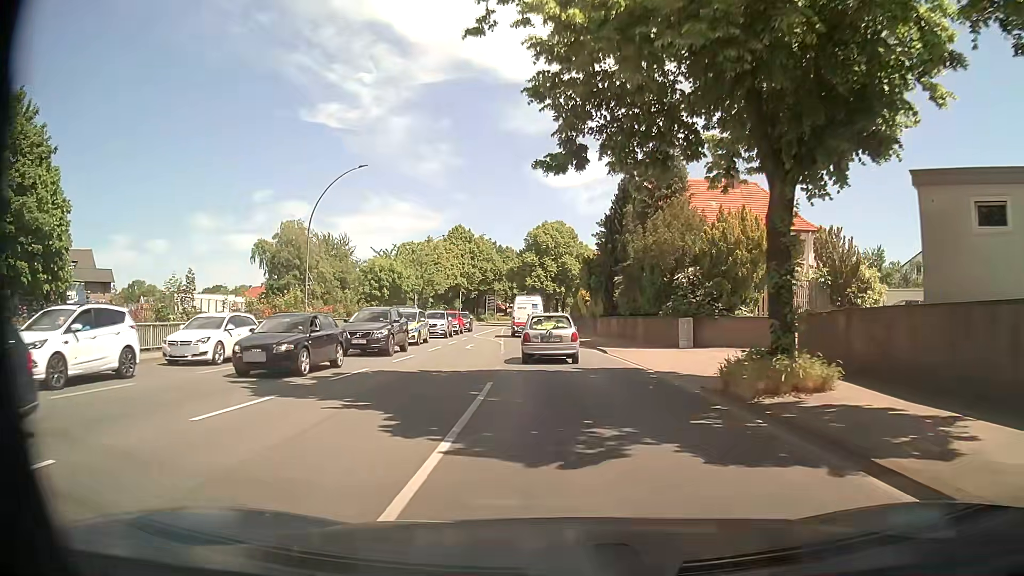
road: primary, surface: asphalt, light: Day
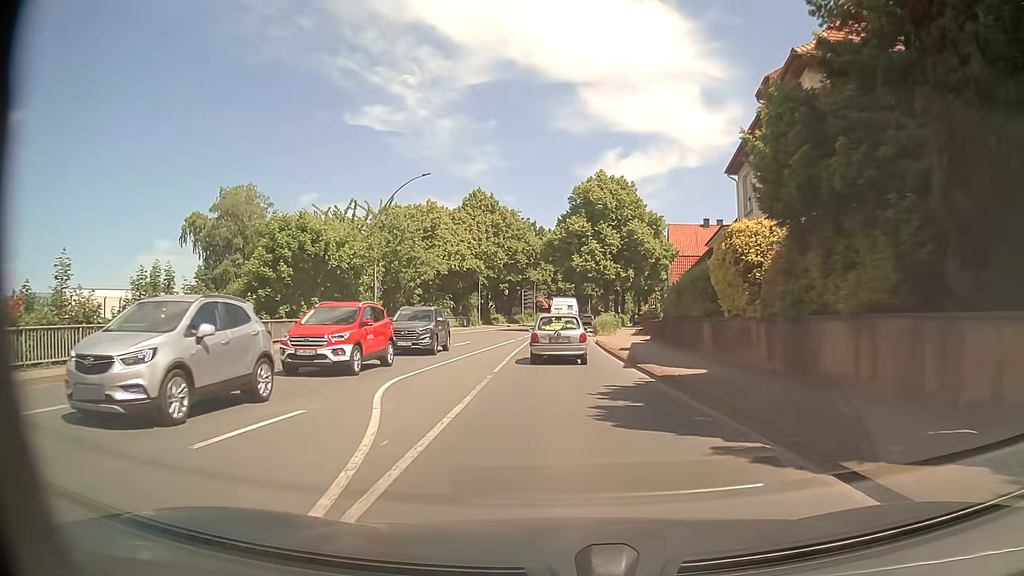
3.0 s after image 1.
(-0.8, +32.5) m; -4°
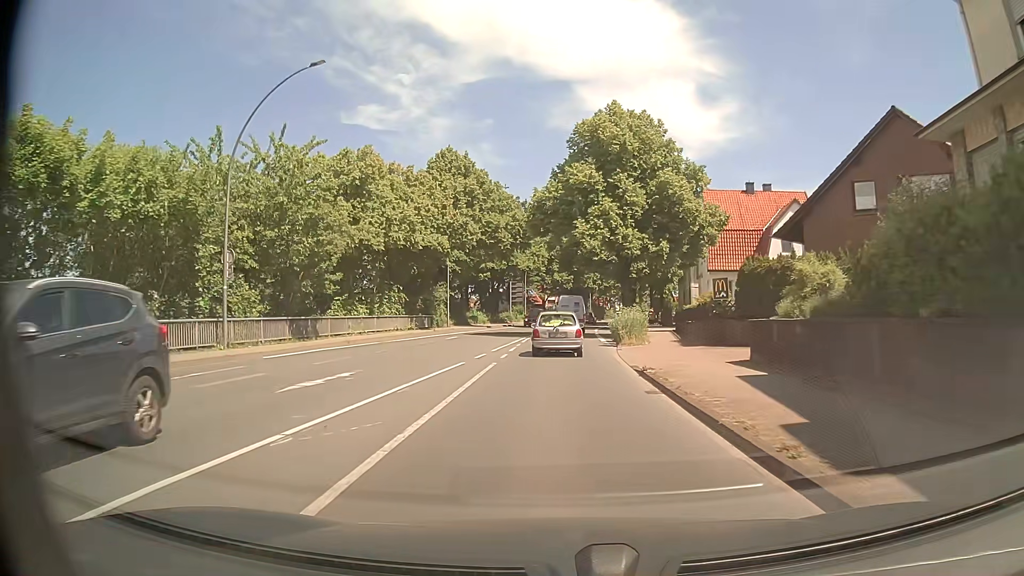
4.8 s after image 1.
(0.0, +19.5) m; 0°
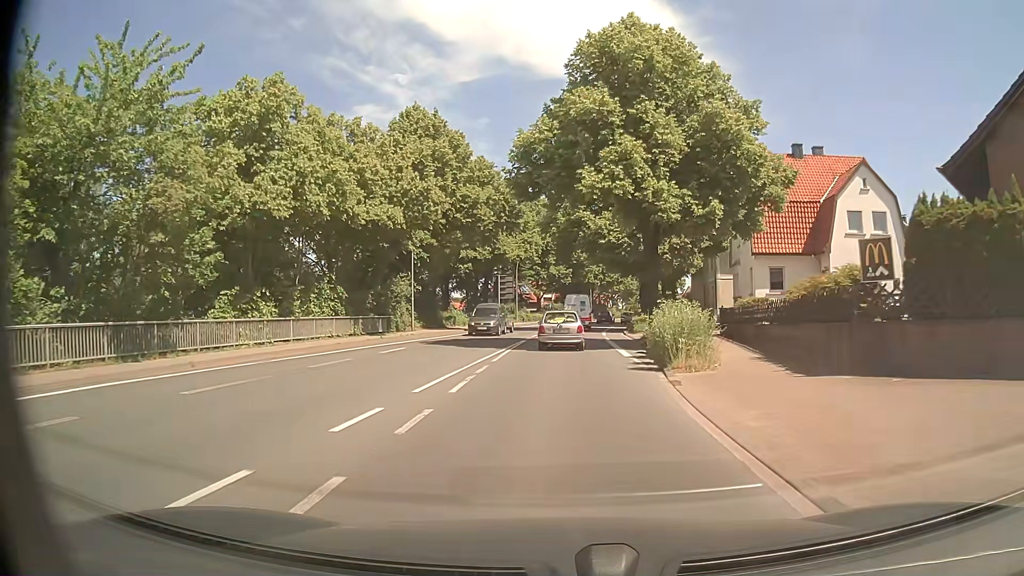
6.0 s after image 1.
(+0.1, +13.0) m; +1°
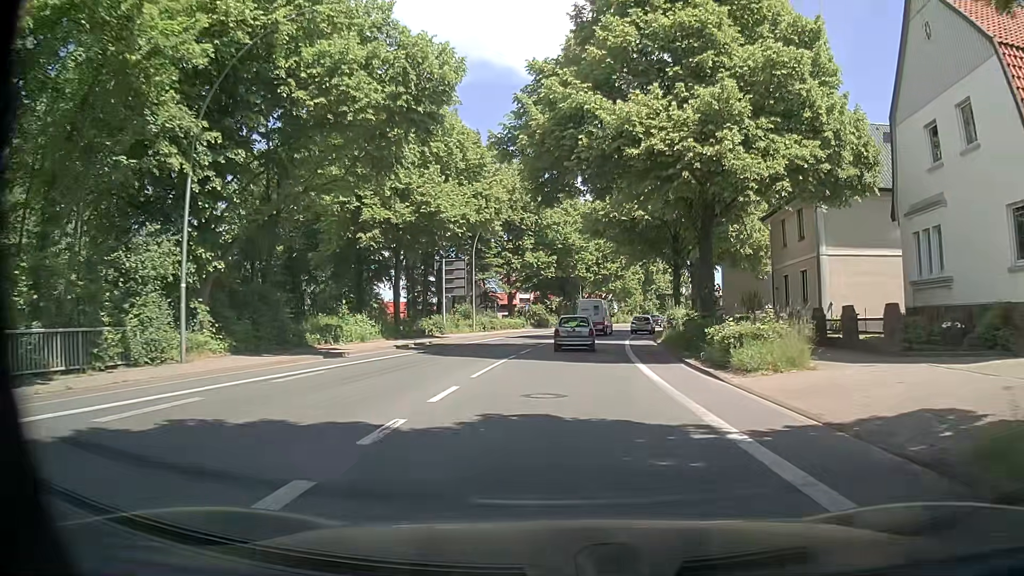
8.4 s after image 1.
(+0.1, +27.0) m; +1°
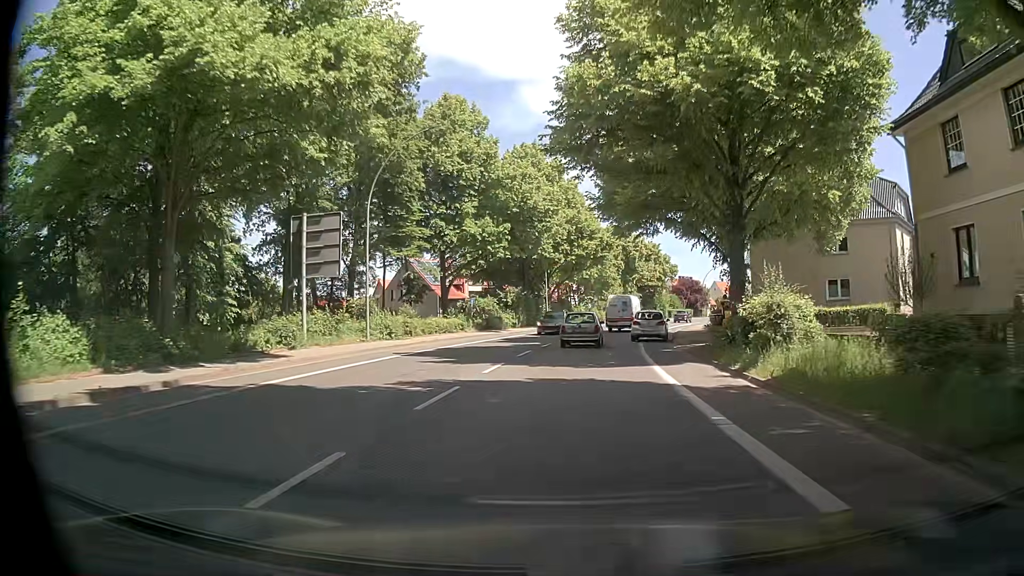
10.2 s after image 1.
(+0.6, +21.6) m; +3°
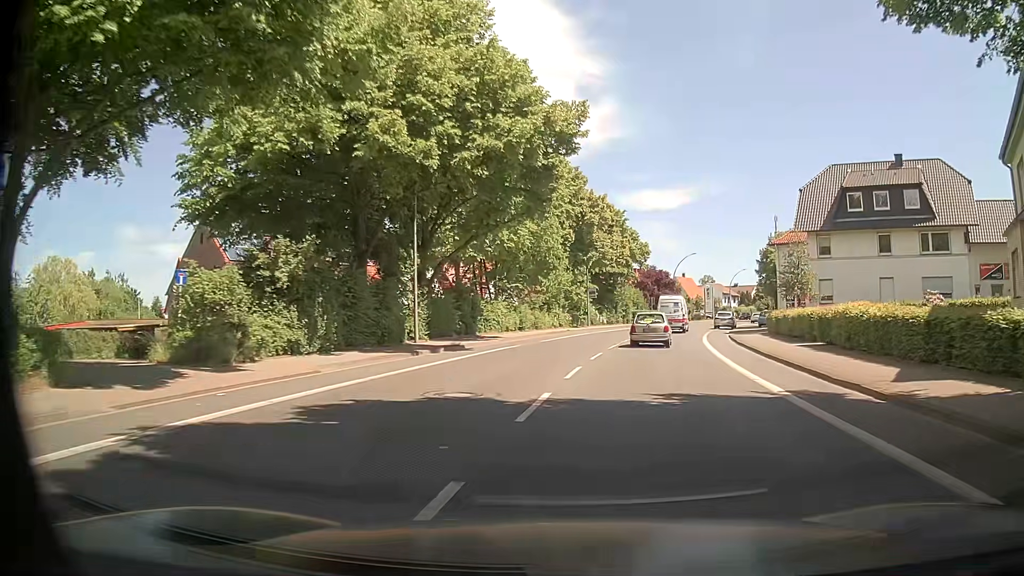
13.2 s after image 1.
(+1.8, +37.1) m; +6°
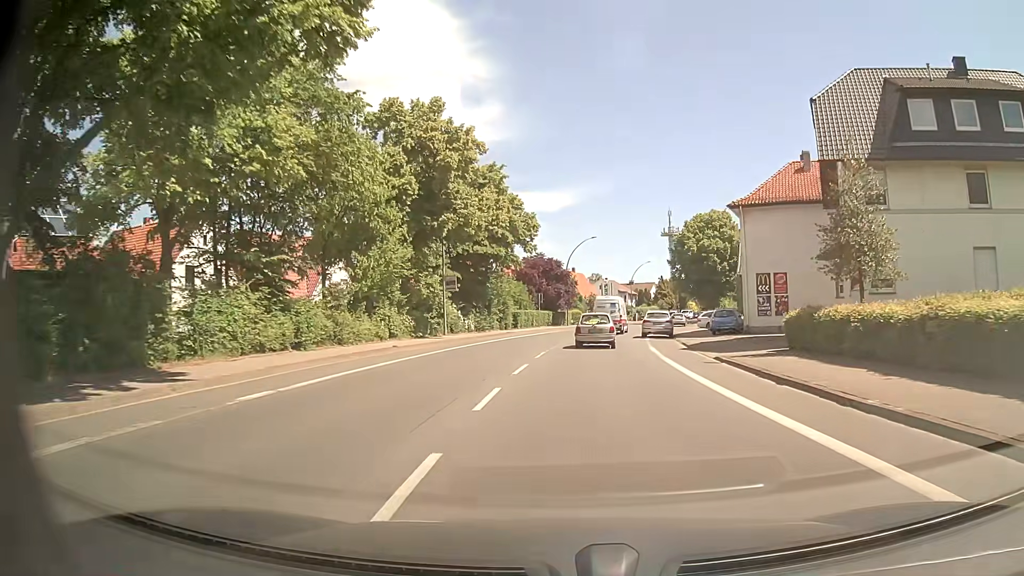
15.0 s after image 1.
(+2.3, +22.5) m; +10°
(0, +10) (+1, +20) (+2, +30) (+3, +40) (+4, +50) (+6, +60) (+9, +69) (+11, +79) (+14, +89) (+17, +98) m
